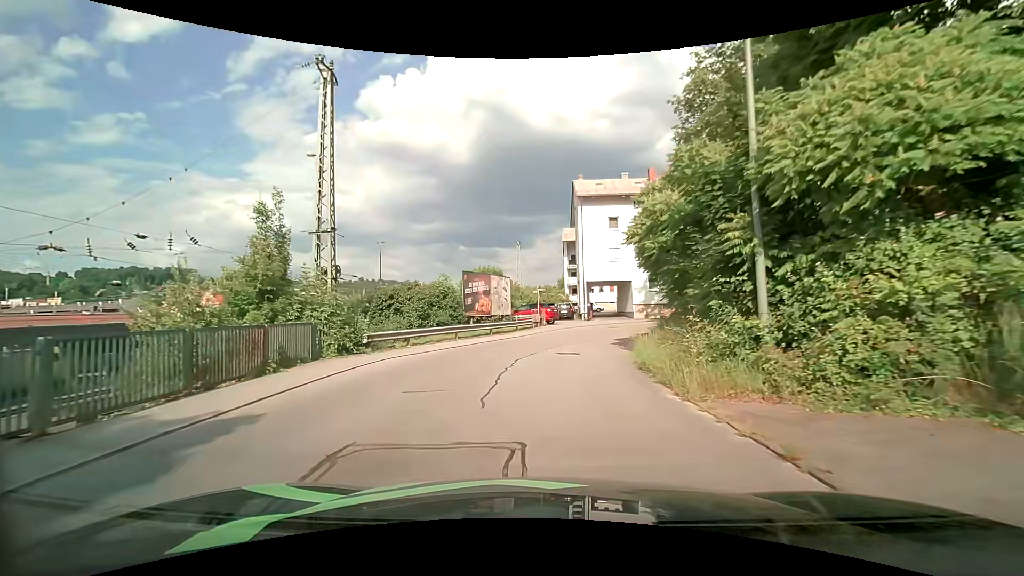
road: residential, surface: asphalt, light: Day
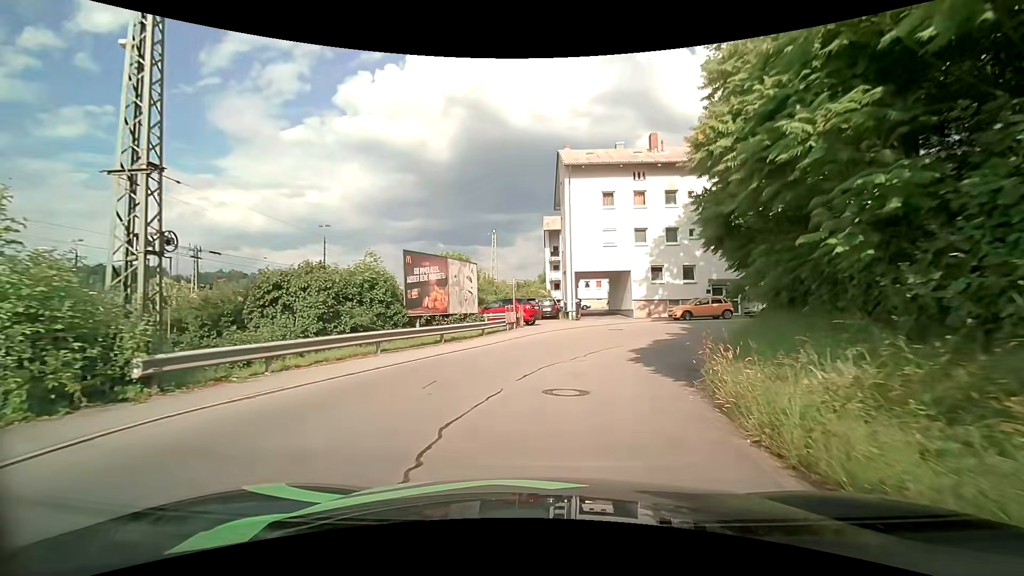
(+0.2, +8.5) m; +3°
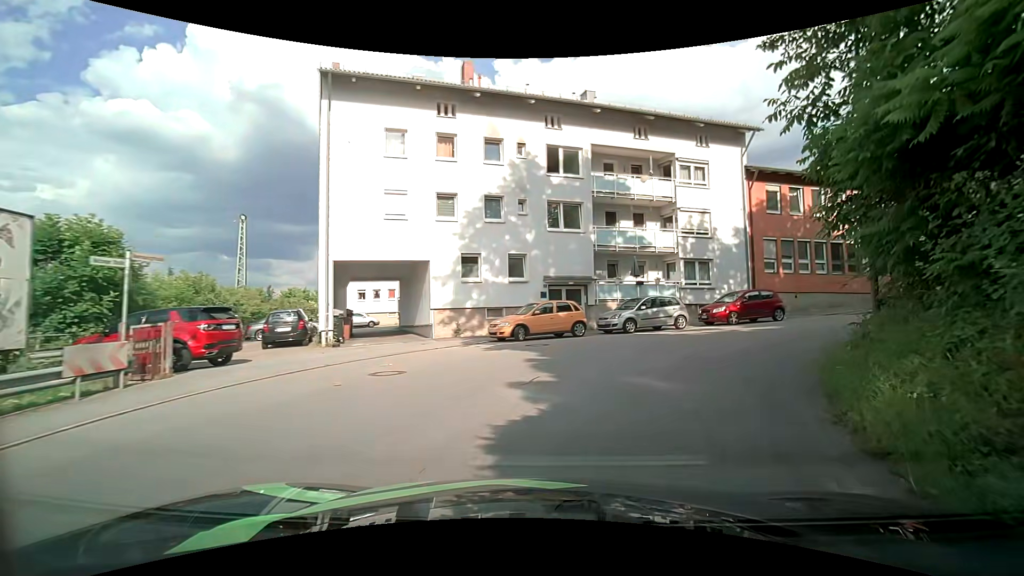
(+1.9, +14.0) m; +22°
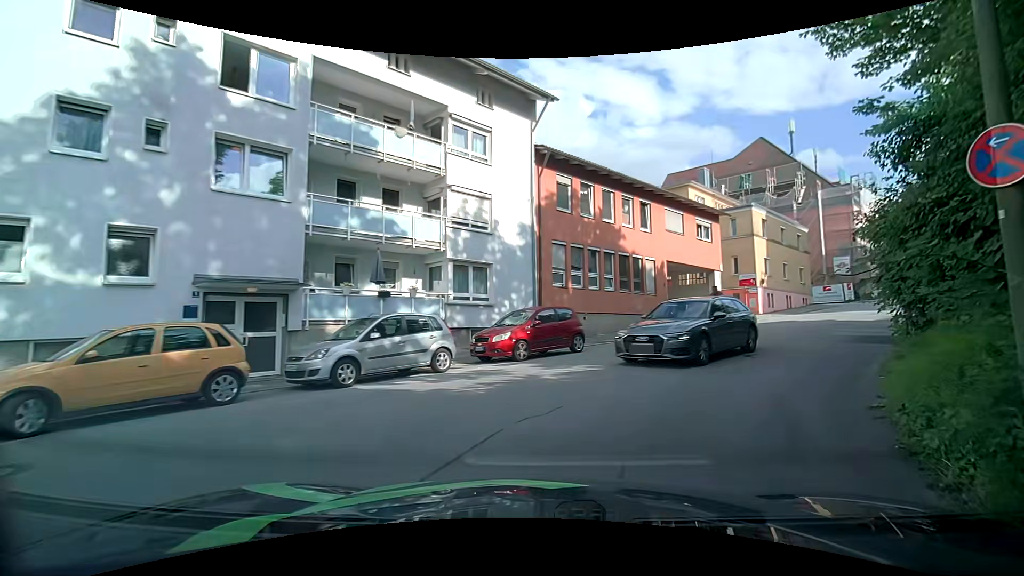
(+2.0, +9.5) m; +25°
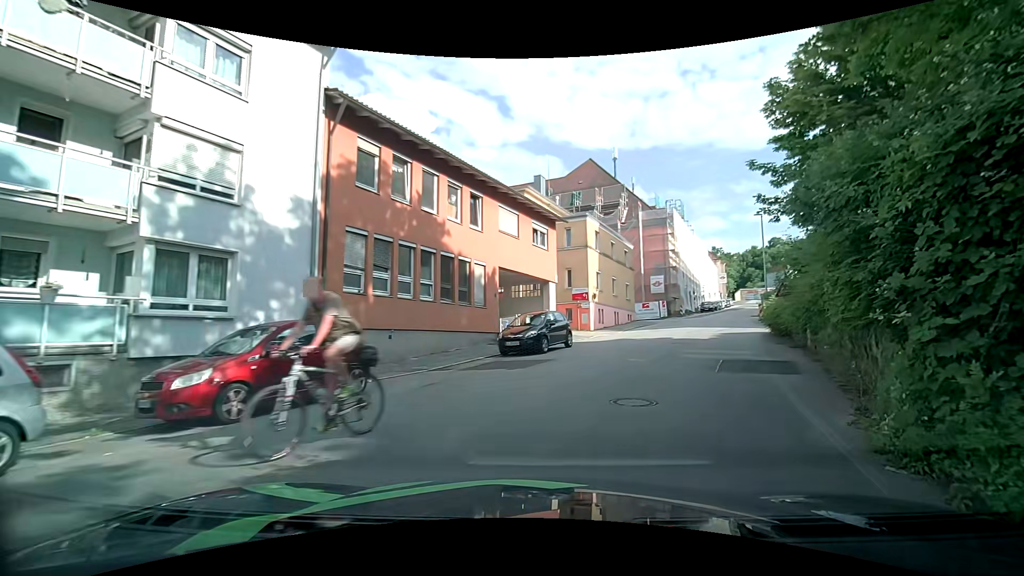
(+0.9, +5.6) m; +17°
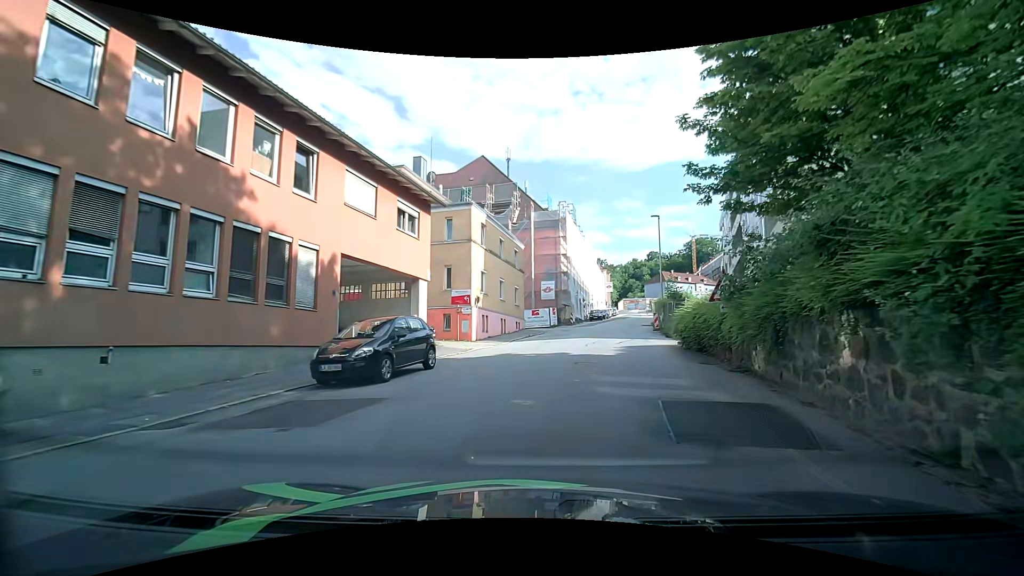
(+1.0, +6.0) m; +14°
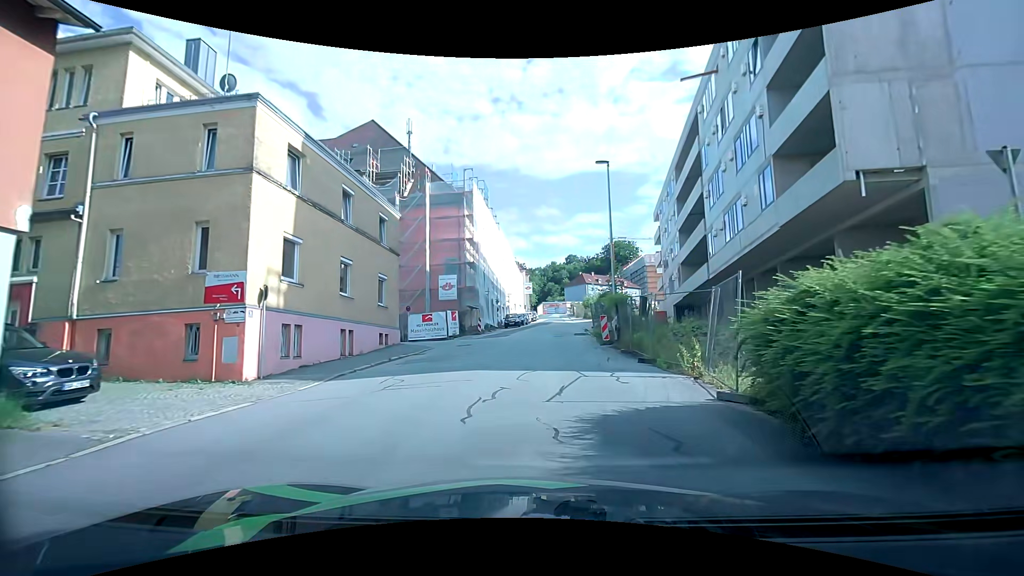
(+1.6, +14.6) m; +10°
